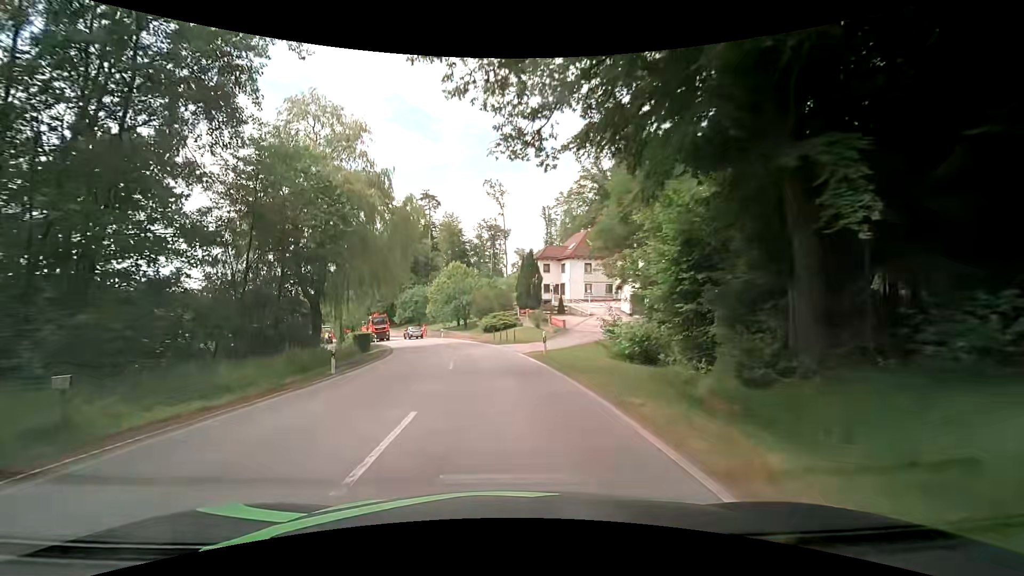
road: secondary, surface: asphalt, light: Day
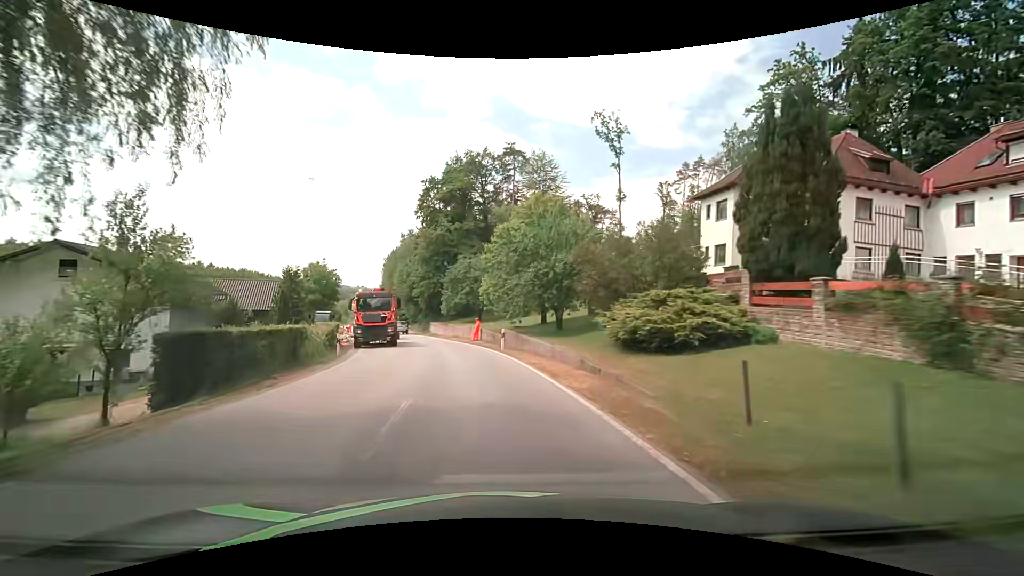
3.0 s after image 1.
(-2.9, +35.3) m; -10°
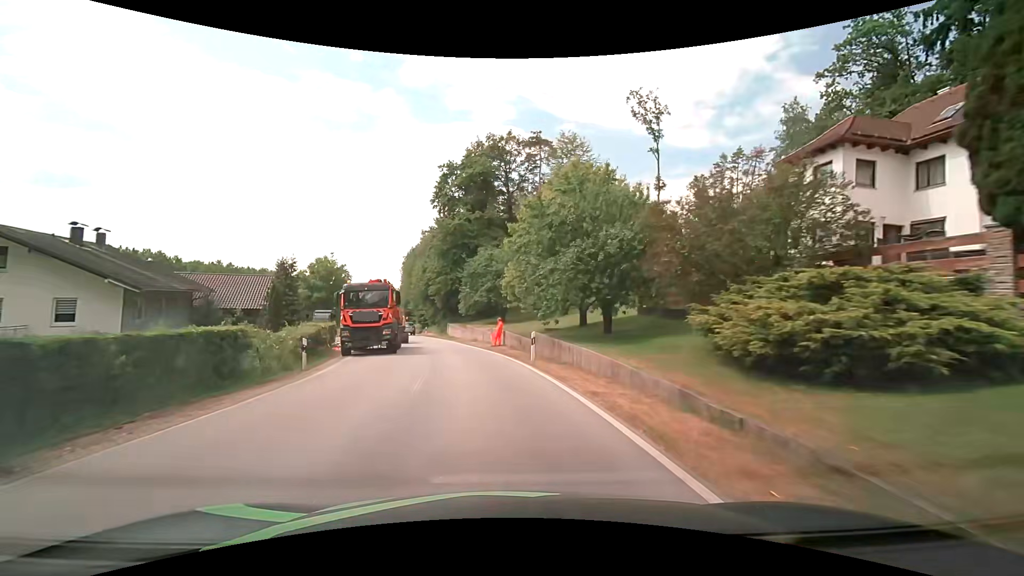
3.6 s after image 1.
(-0.1, +6.8) m; -2°
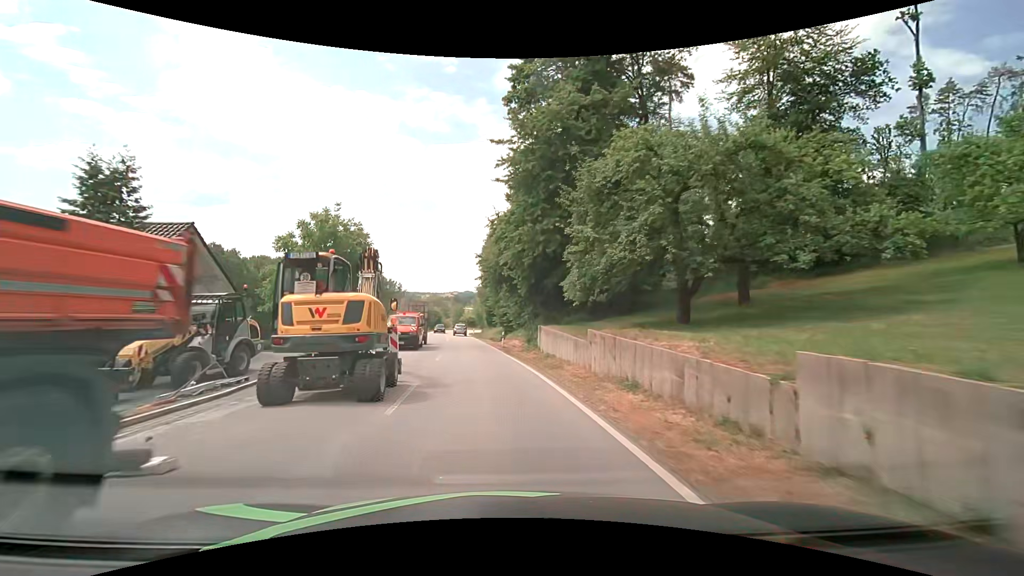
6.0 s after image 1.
(-2.7, +26.9) m; -11°
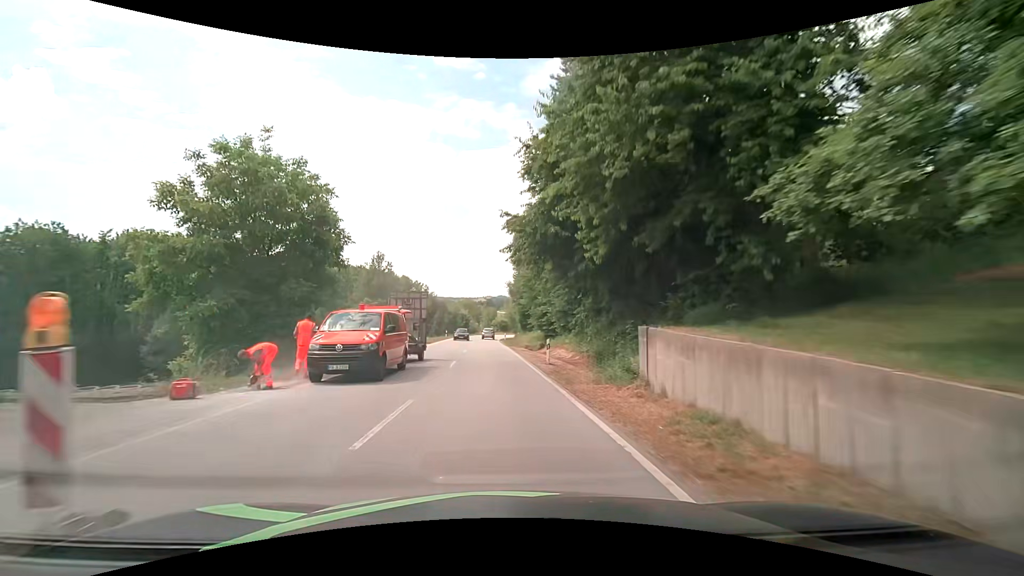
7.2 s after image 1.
(-0.5, +14.2) m; -4°
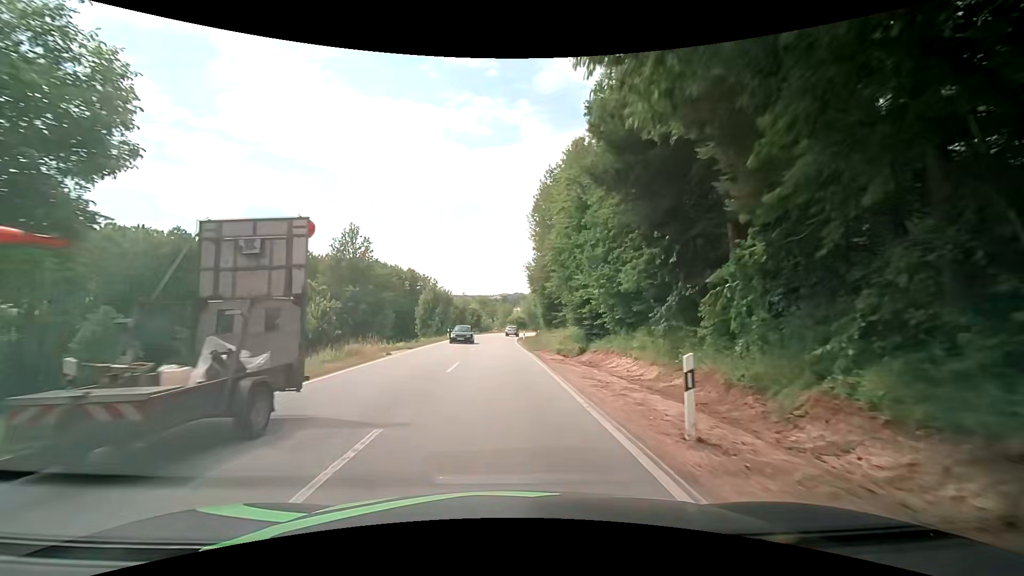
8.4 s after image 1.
(-0.3, +15.4) m; -2°
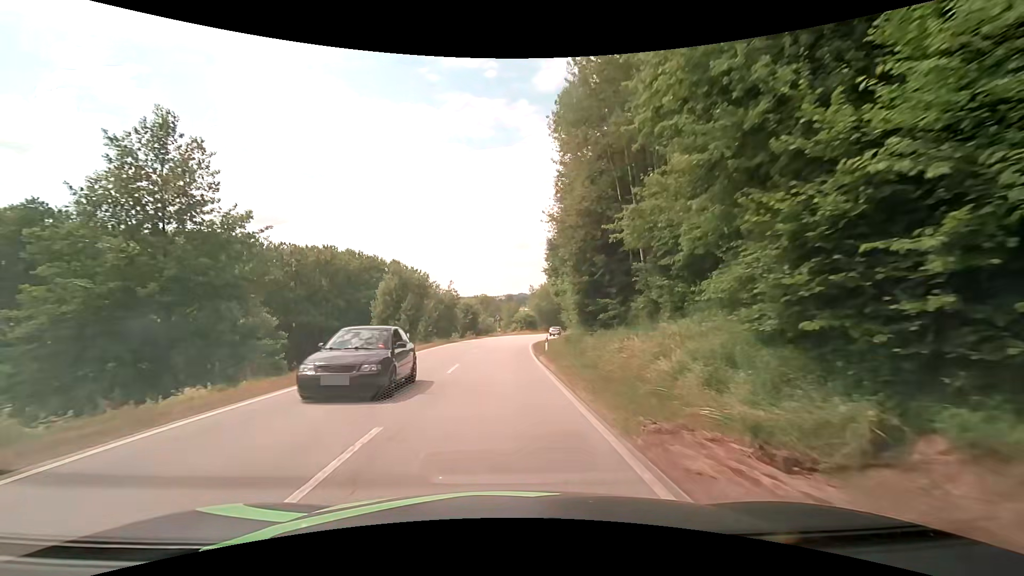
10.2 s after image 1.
(-0.1, +23.8) m; 0°
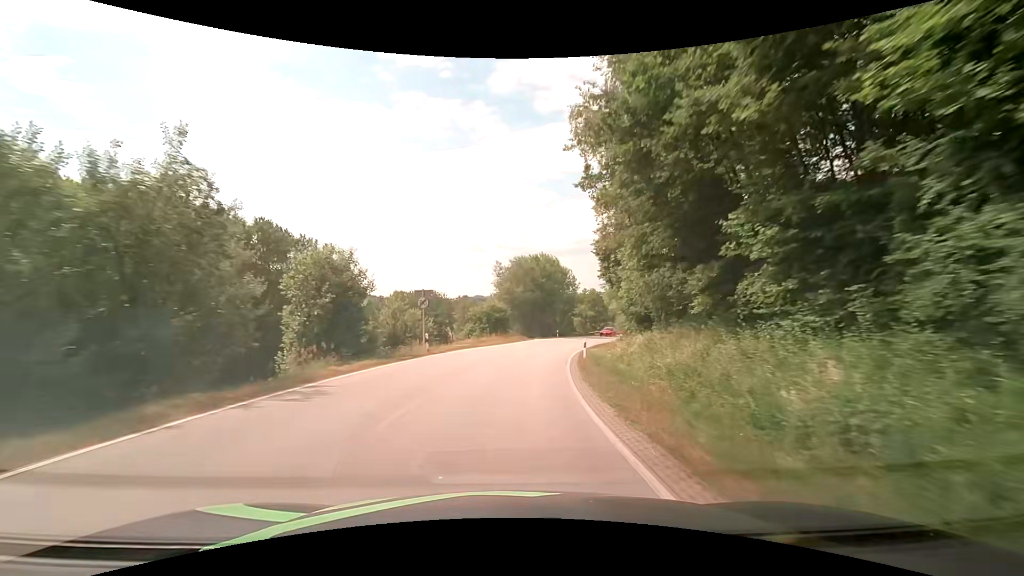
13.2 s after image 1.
(+0.1, +44.4) m; +4°
(0, +10) (+1, +20) (+3, +30) (+5, +40) (+7, +49) (+10, +59) (+14, +68) (+18, +77) (+23, +86) (+28, +95) m
